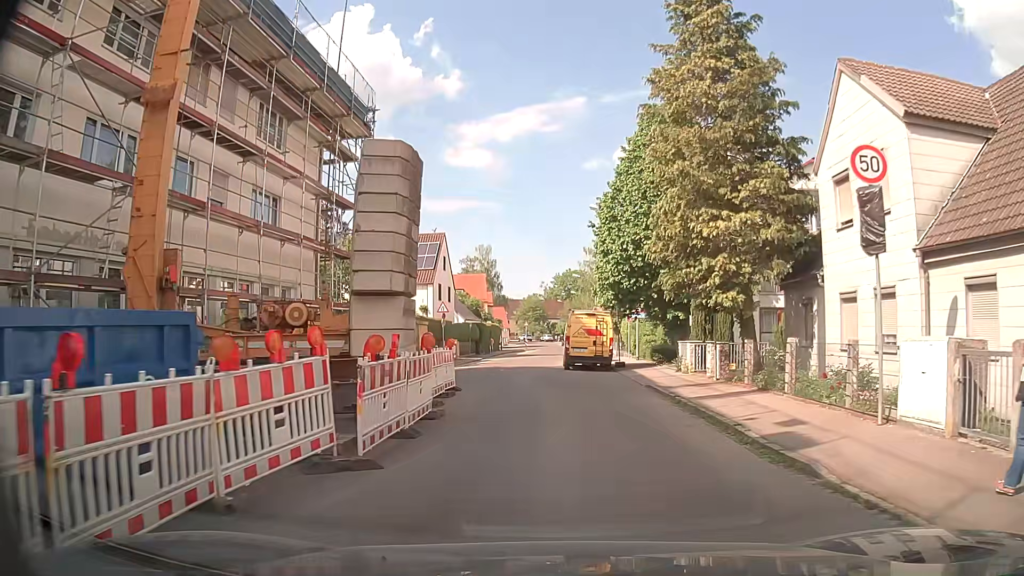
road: tertiary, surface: asphalt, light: Day
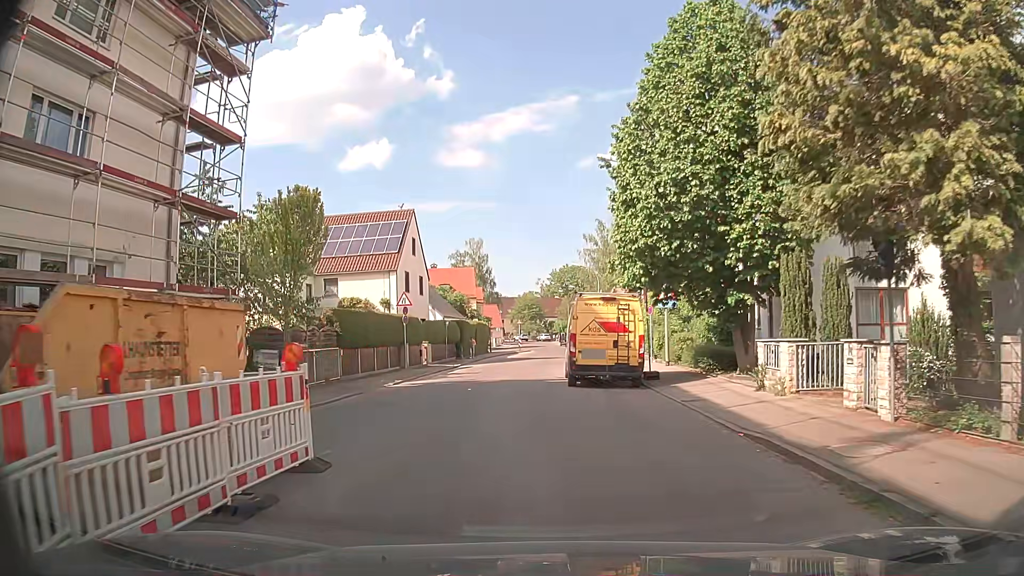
(+0.2, +10.7) m; +1°
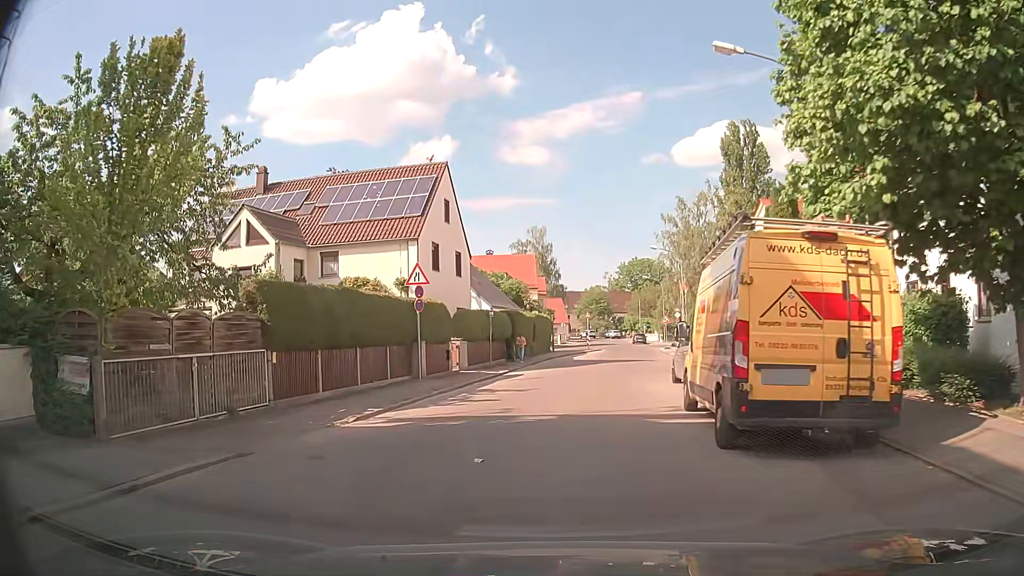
(-0.6, +11.2) m; -6°
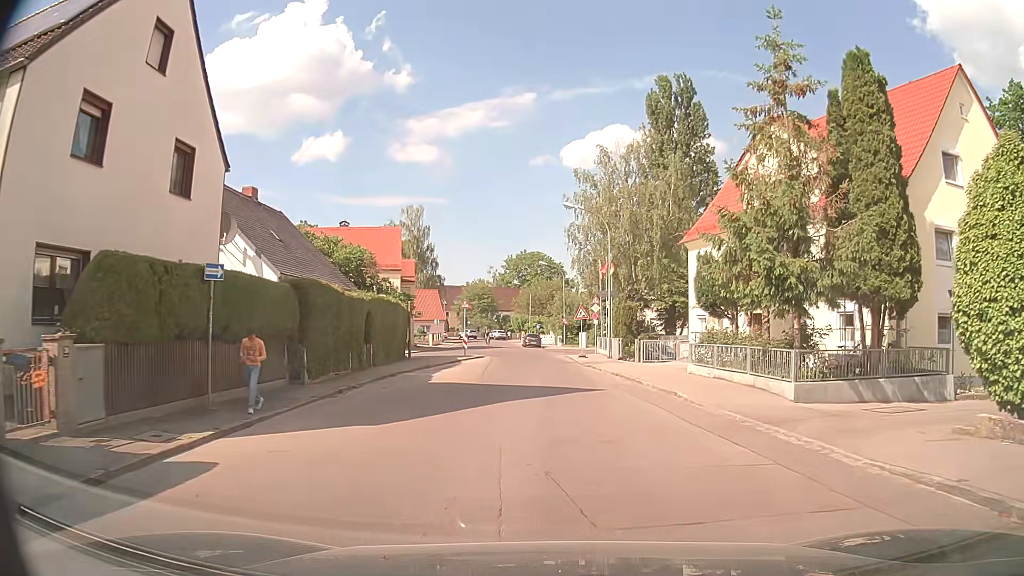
(+1.1, +19.3) m; +9°
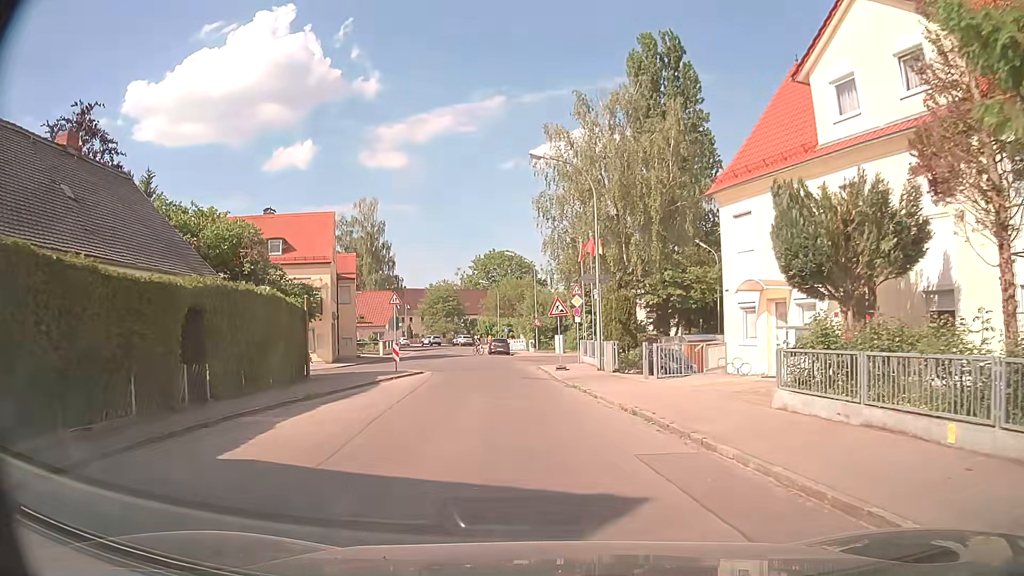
(+0.4, +11.4) m; +2°
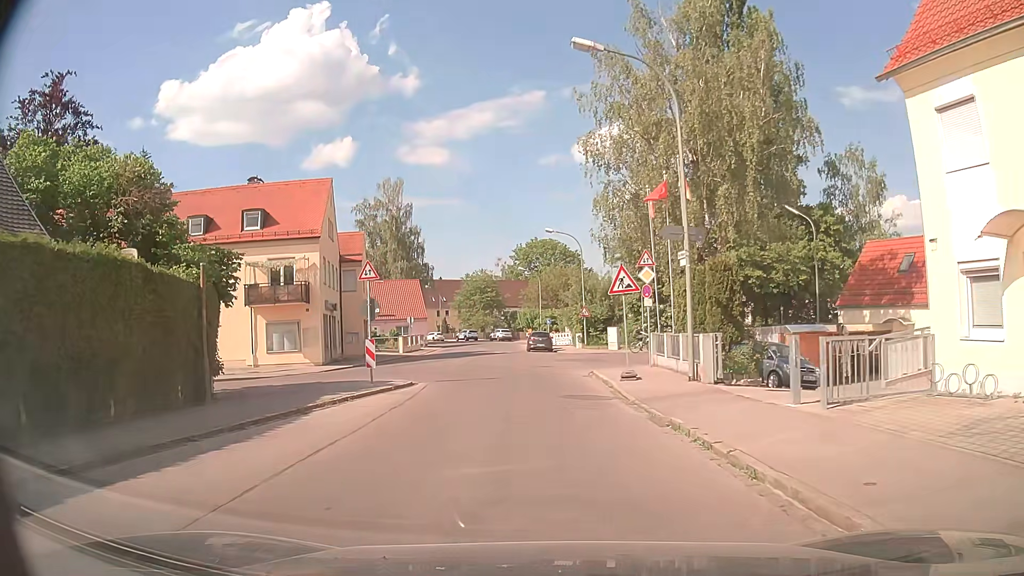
(-0.2, +10.1) m; -4°
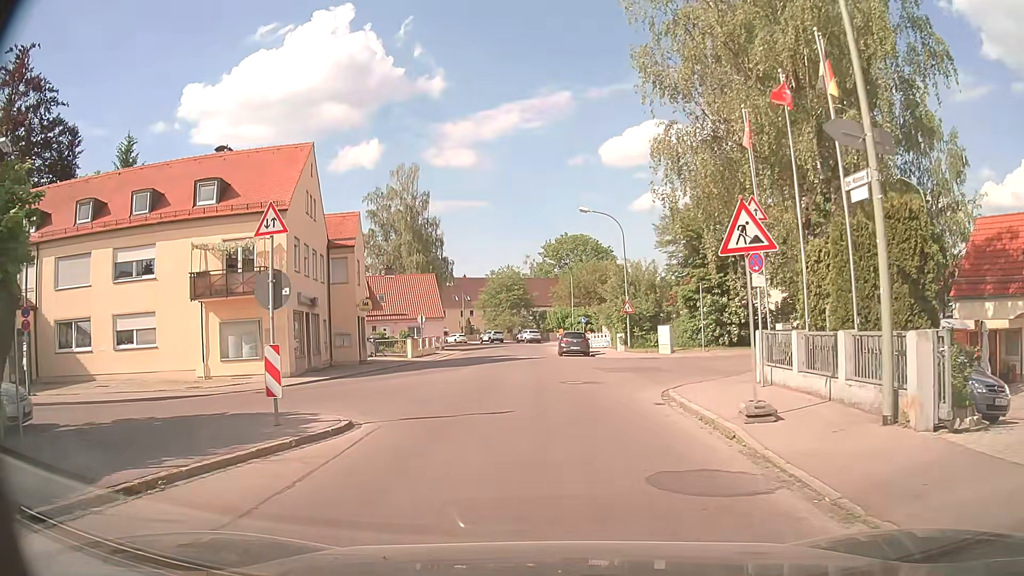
(-0.2, +8.5) m; -3°
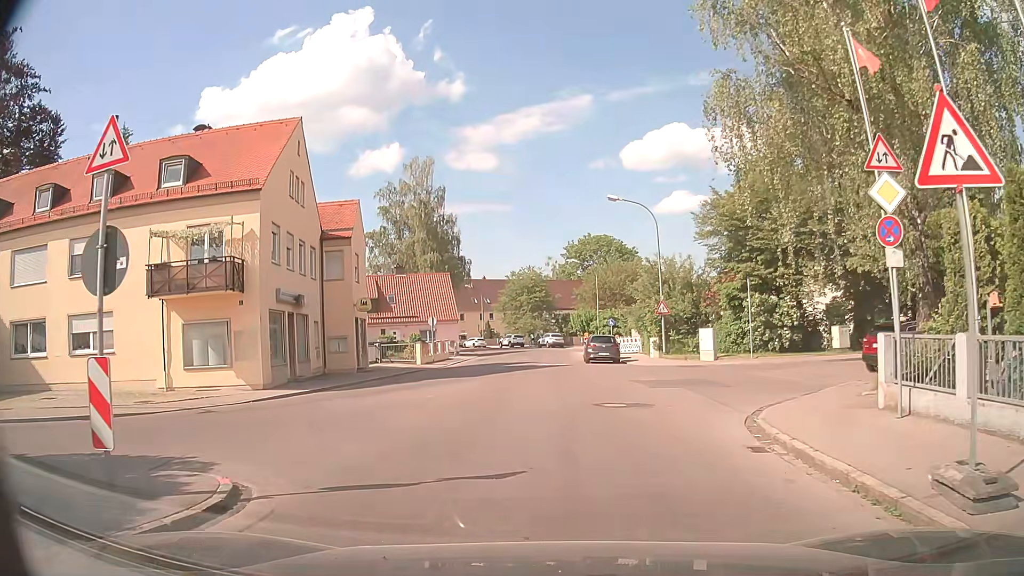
(0.0, +4.7) m; -1°
